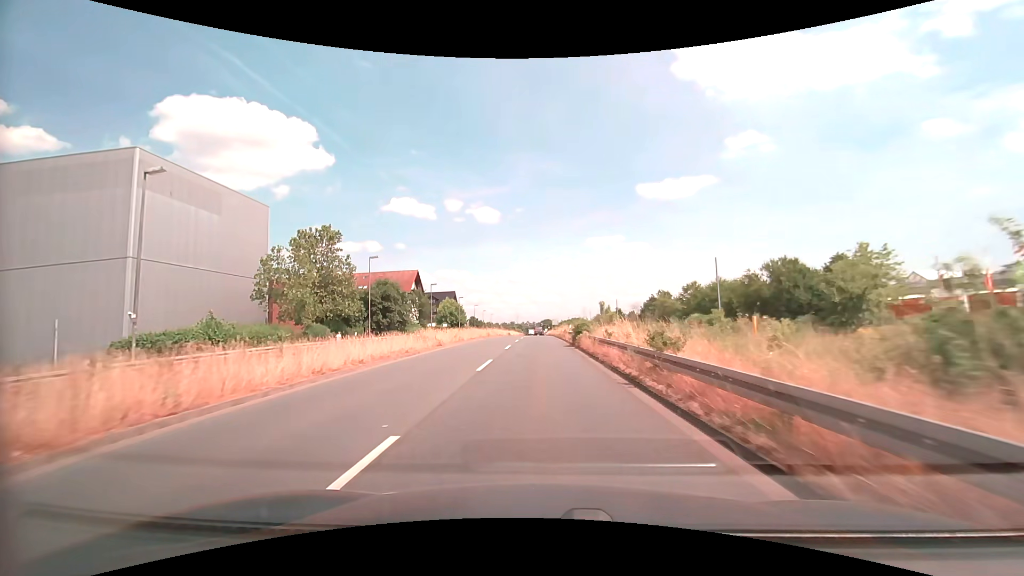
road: primary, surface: asphalt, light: Day
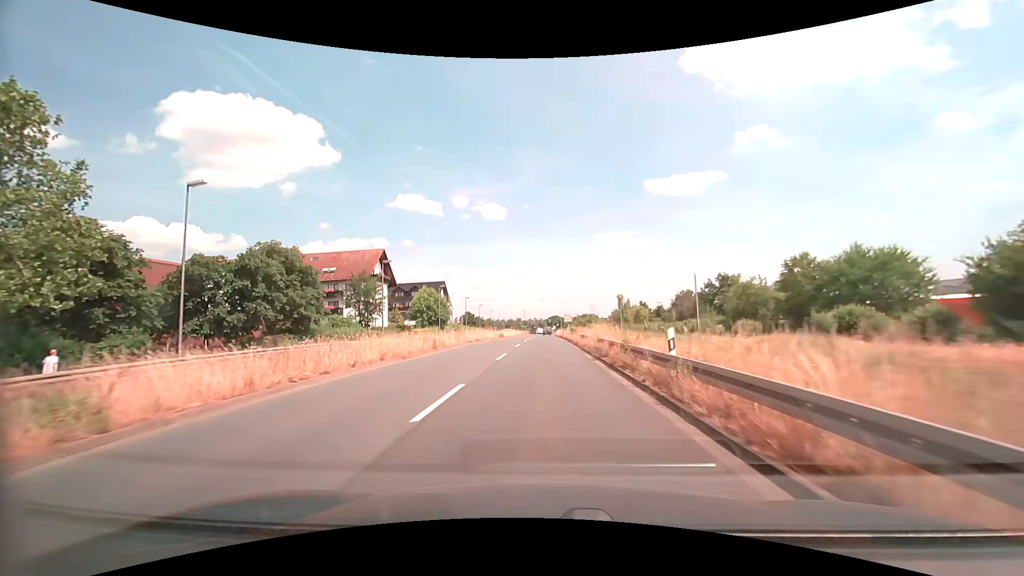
(-0.2, +31.4) m; -1°
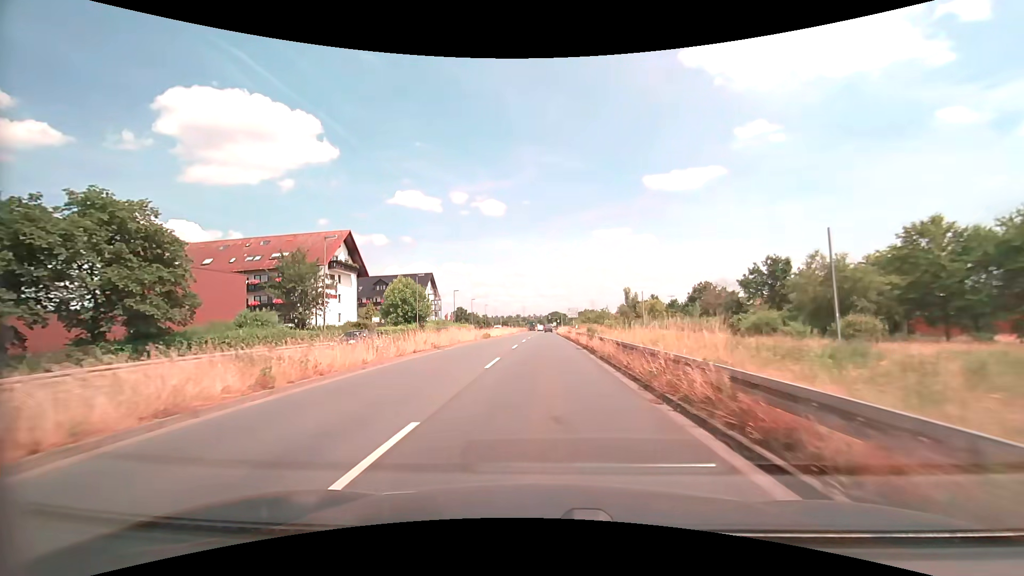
(0.0, +16.0) m; 0°
(0, +10) (0, +20) (0, +30) (0, +40) (0, +50) (0, +60) (0, +70) (0, +80) (0, +90) (0, +100) m
